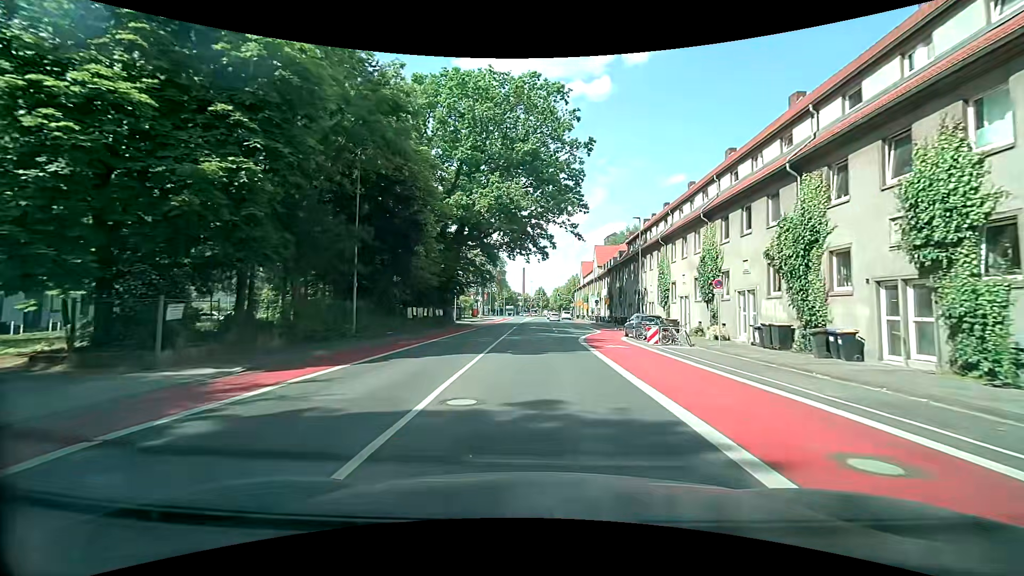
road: secondary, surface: asphalt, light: Day
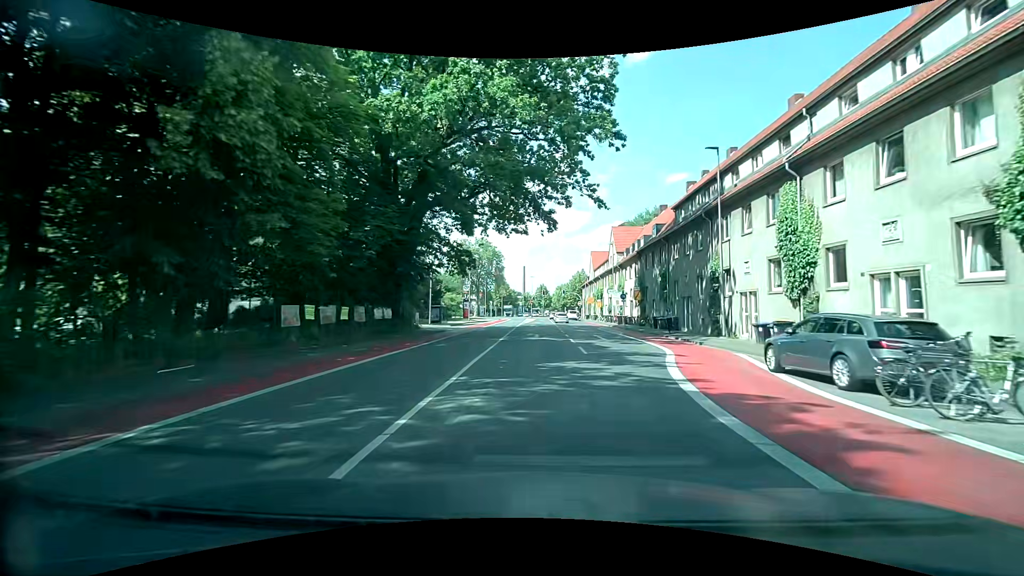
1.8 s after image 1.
(-0.1, +19.6) m; 0°
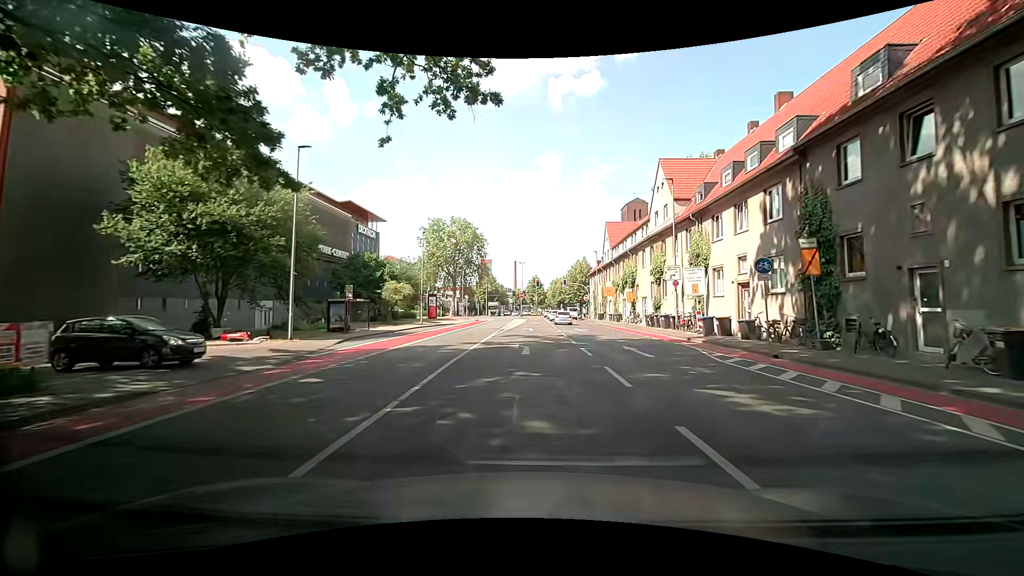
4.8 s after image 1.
(+0.3, +31.4) m; +1°
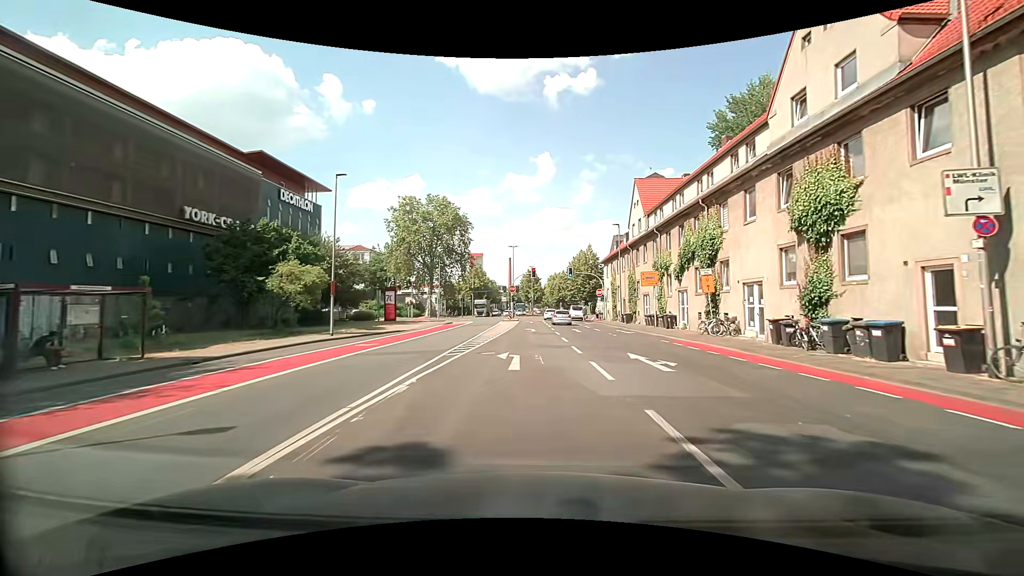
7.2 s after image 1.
(0.0, +23.2) m; 0°
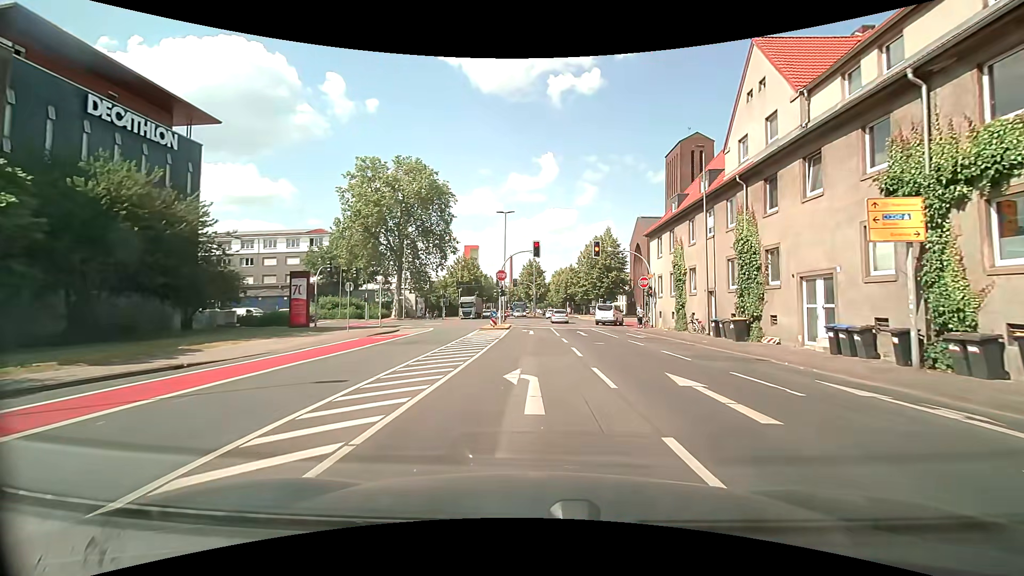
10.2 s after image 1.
(+0.1, +25.1) m; 0°
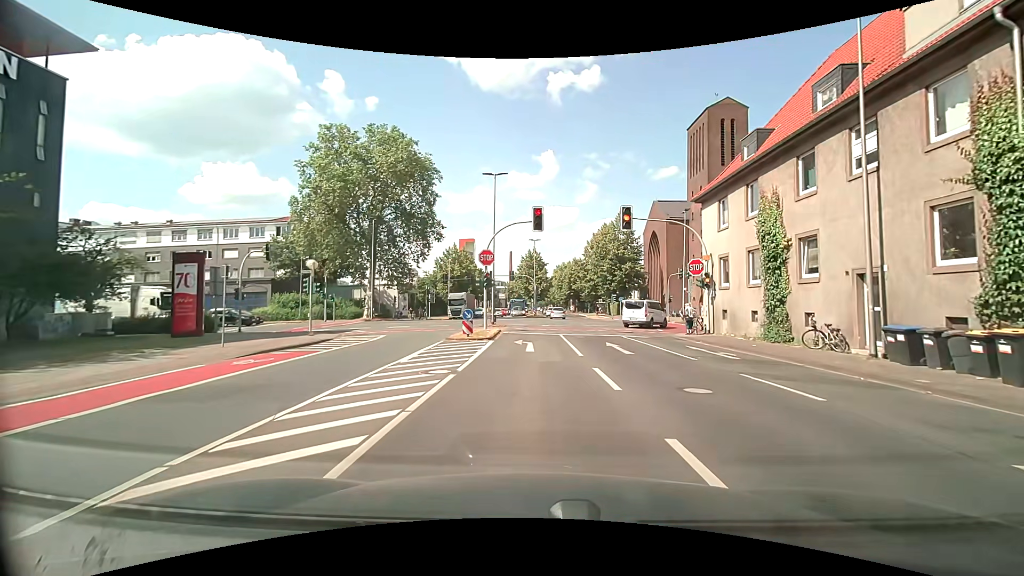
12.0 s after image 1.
(+0.1, +12.5) m; 0°
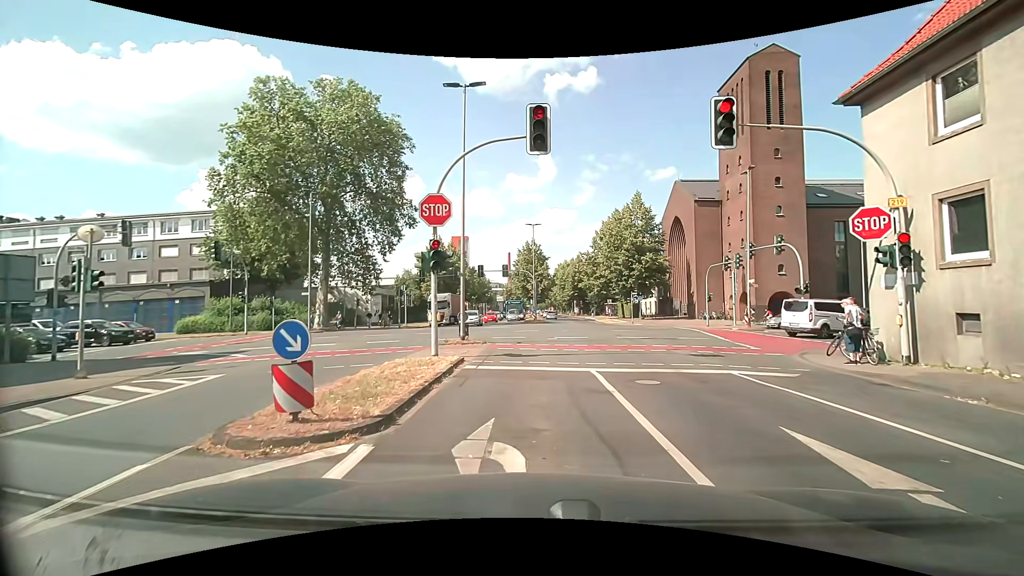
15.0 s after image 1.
(0.0, +13.8) m; 0°
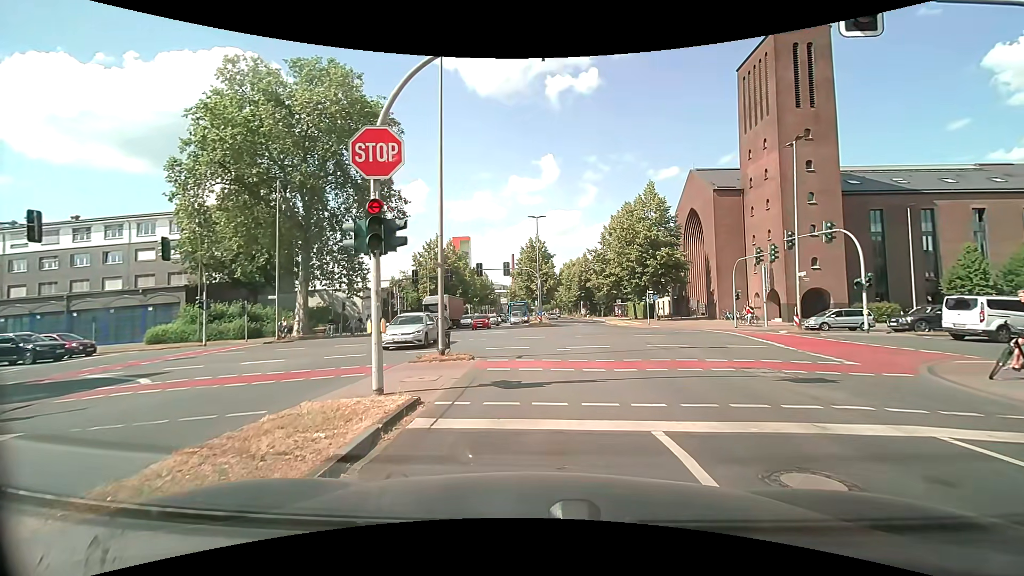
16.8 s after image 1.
(0.0, +5.3) m; -2°
(0, +10) (0, +20) (-2, +30) (-8, +37) (-18, +40) (-28, +40) (-38, +41) (-48, +41) (-58, +41) (-68, +41) m
